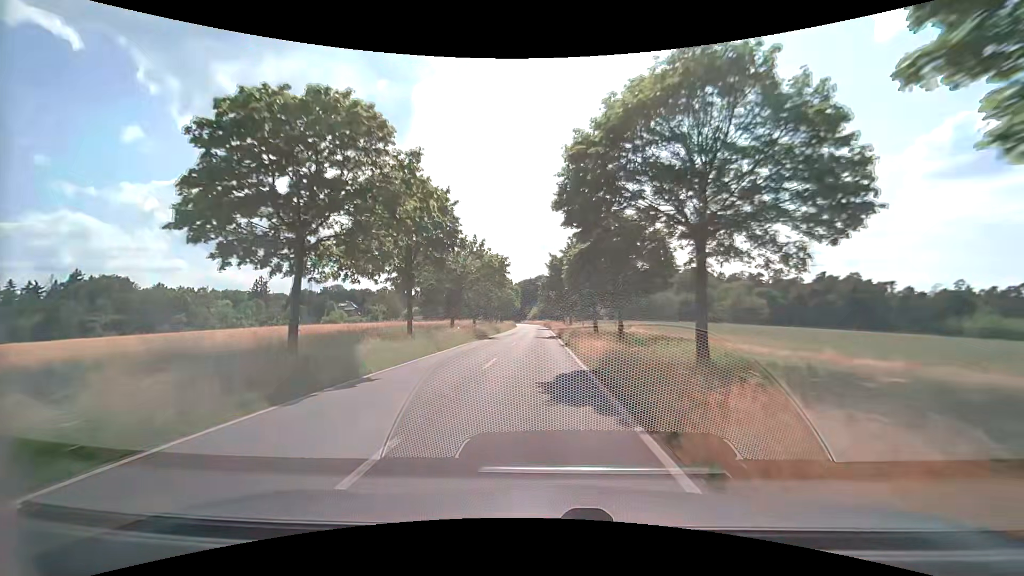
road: secondary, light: Day
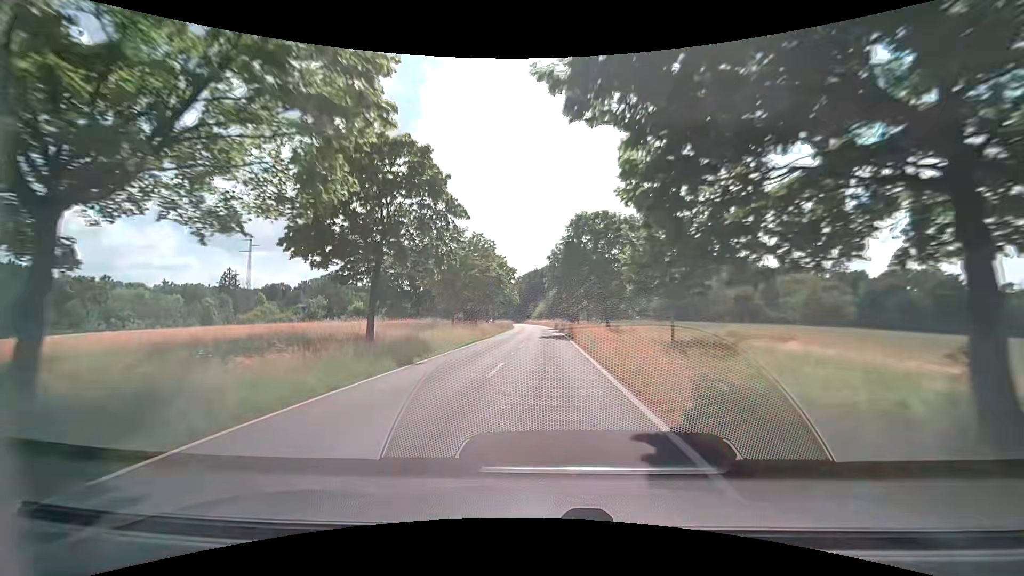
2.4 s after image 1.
(-0.4, +38.5) m; -1°
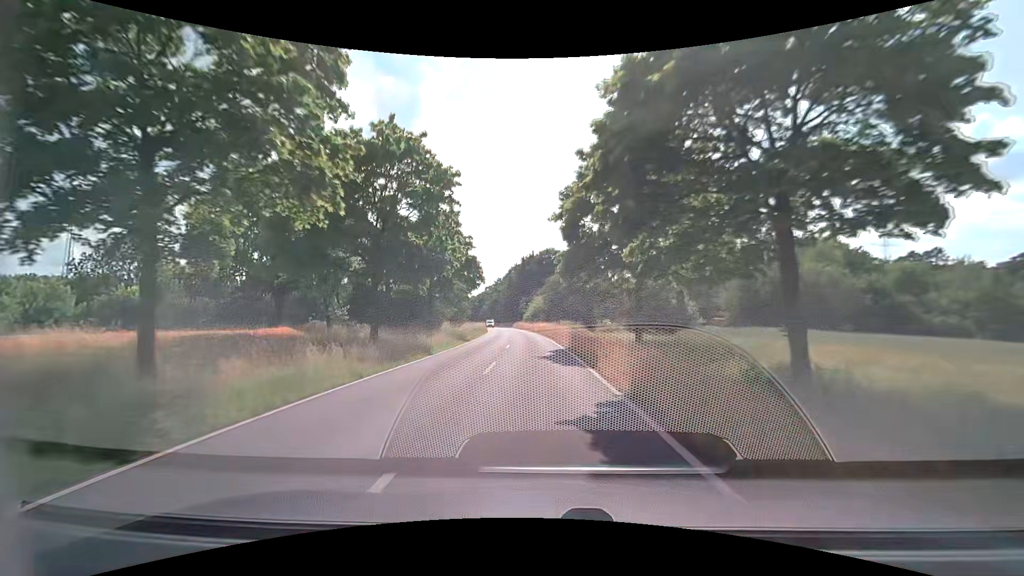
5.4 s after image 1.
(+0.2, +47.2) m; 0°
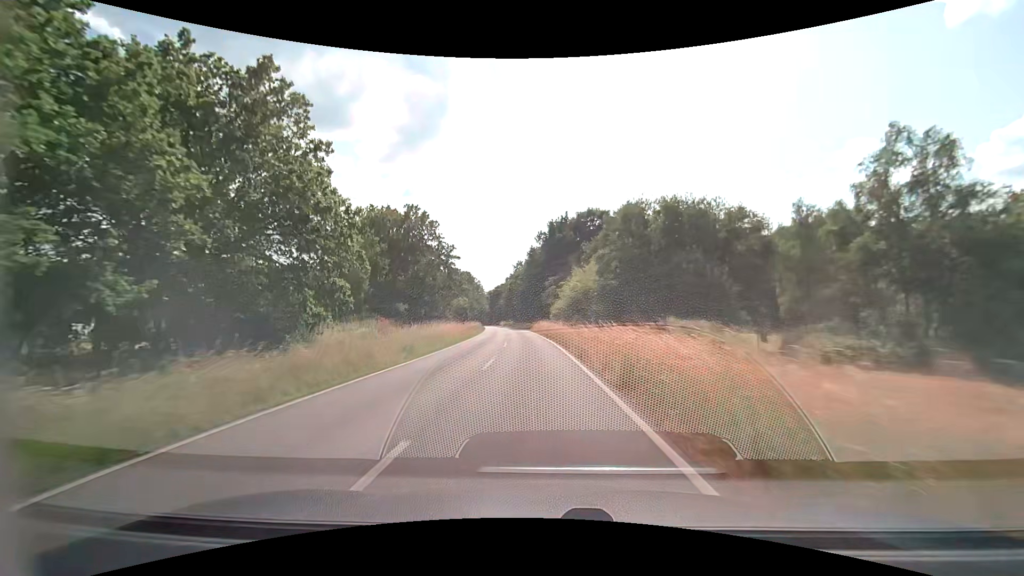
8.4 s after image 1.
(-1.4, +47.0) m; -3°
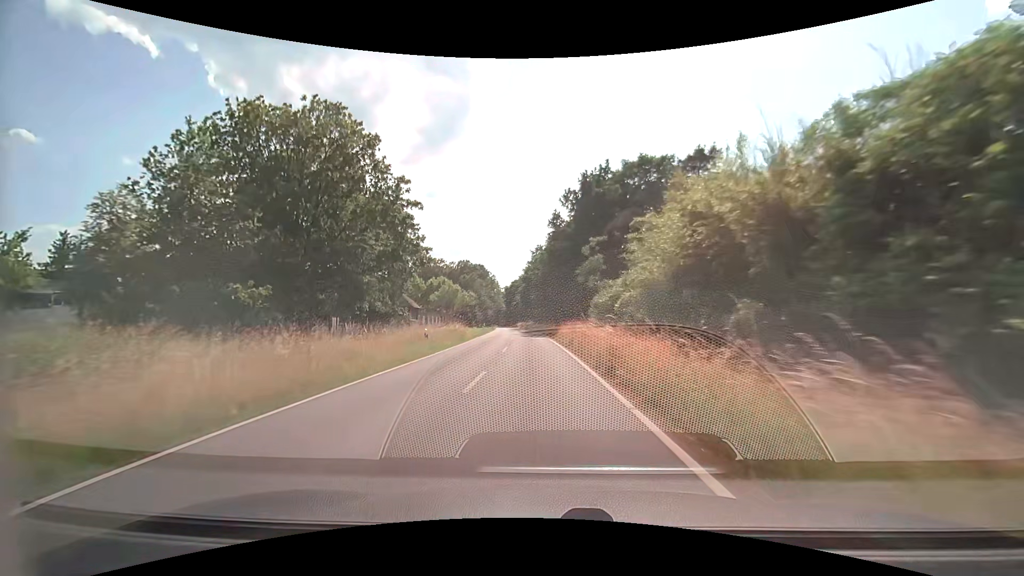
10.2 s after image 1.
(-0.7, +28.4) m; -3°
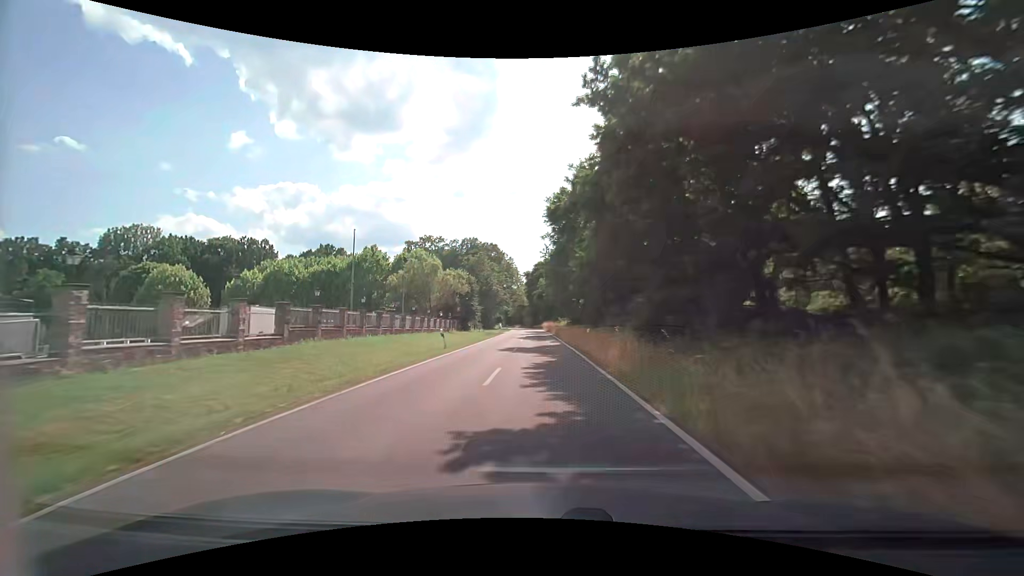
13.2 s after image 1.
(-1.0, +47.1) m; -3°
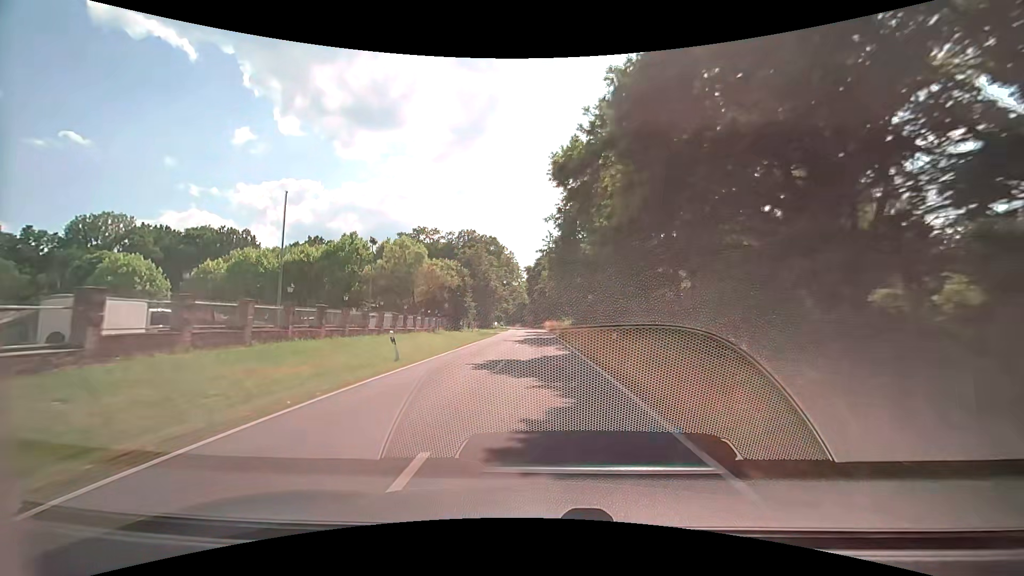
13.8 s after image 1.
(-0.1, +9.3) m; 0°
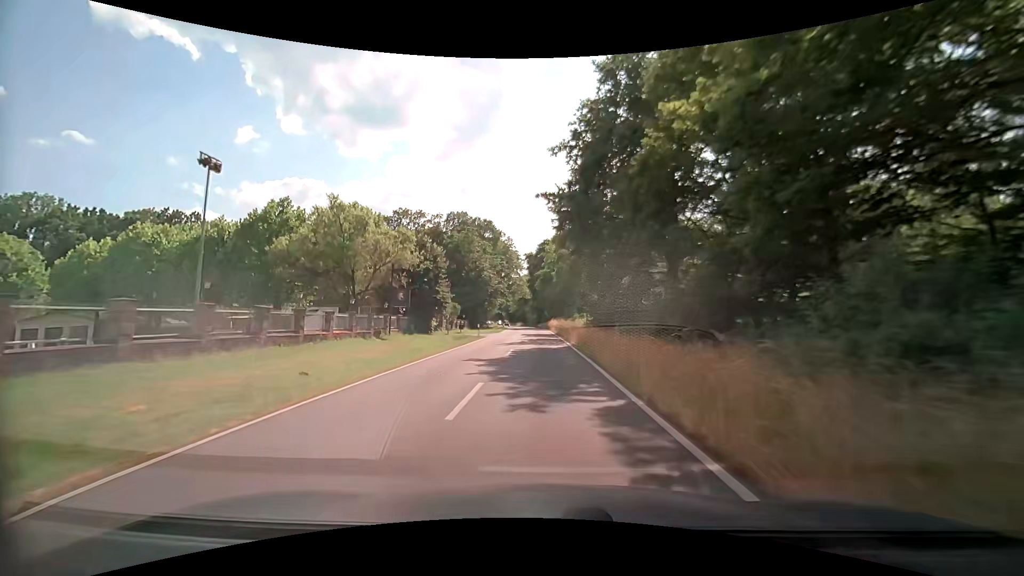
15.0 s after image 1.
(0.0, +18.5) m; 0°
(0, +10) (0, +20) (0, +30) (0, +40) (-1, +50) (-1, +60) (-1, +70) (-2, +80) (-2, +90) (-3, +100) m
